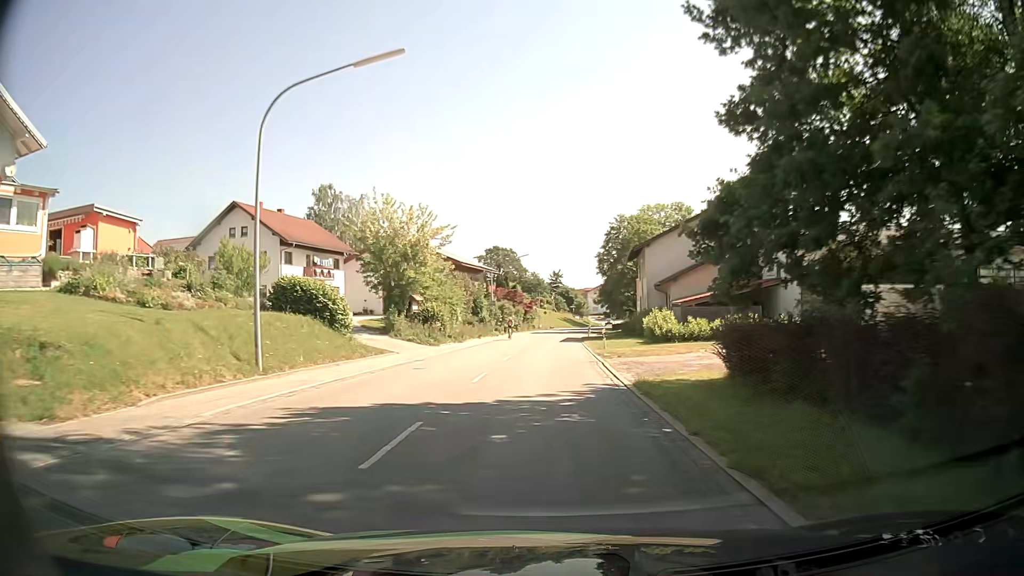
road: secondary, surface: asphalt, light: Day
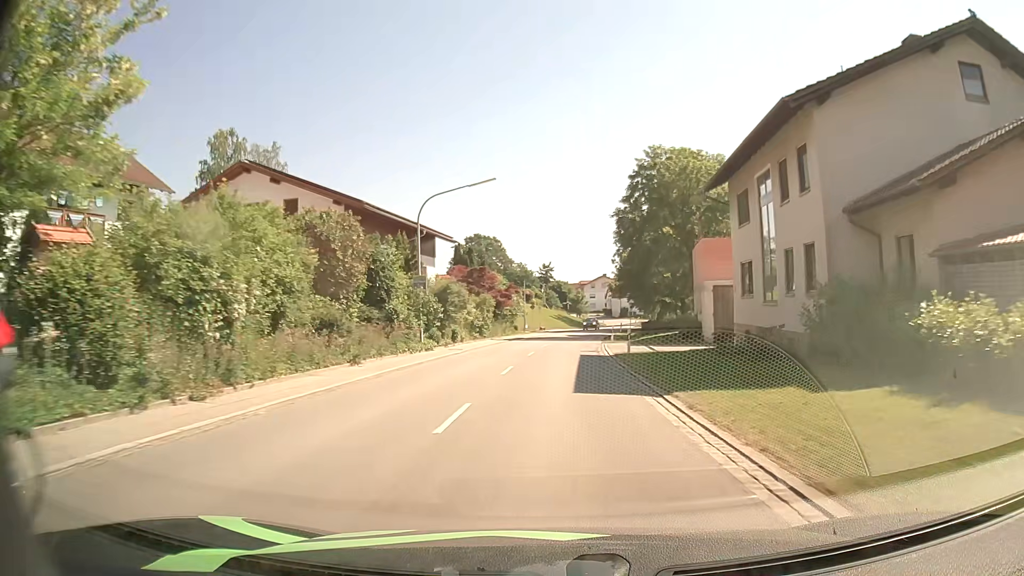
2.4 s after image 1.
(0.0, +33.9) m; +1°
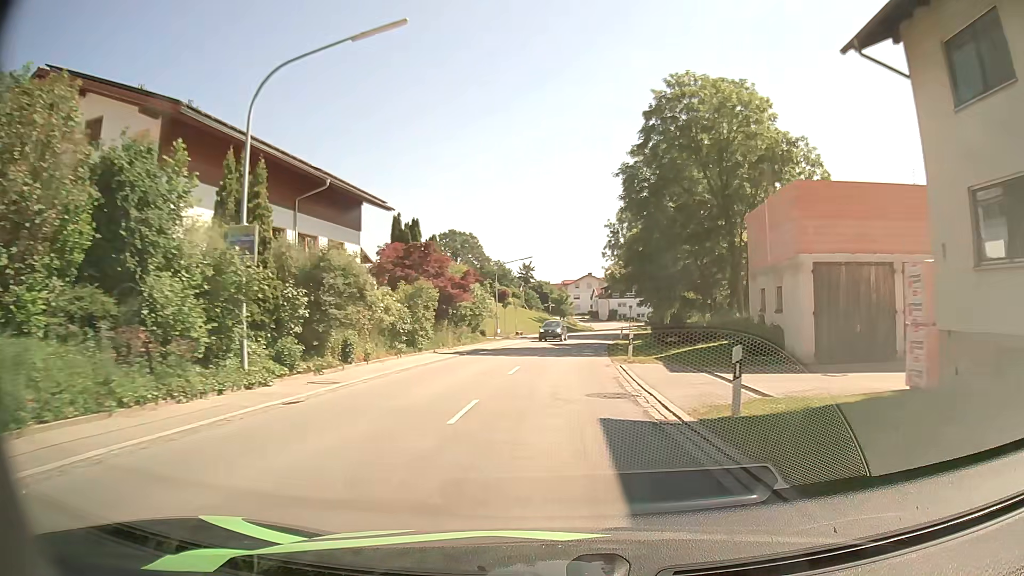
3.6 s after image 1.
(+0.2, +17.1) m; +1°
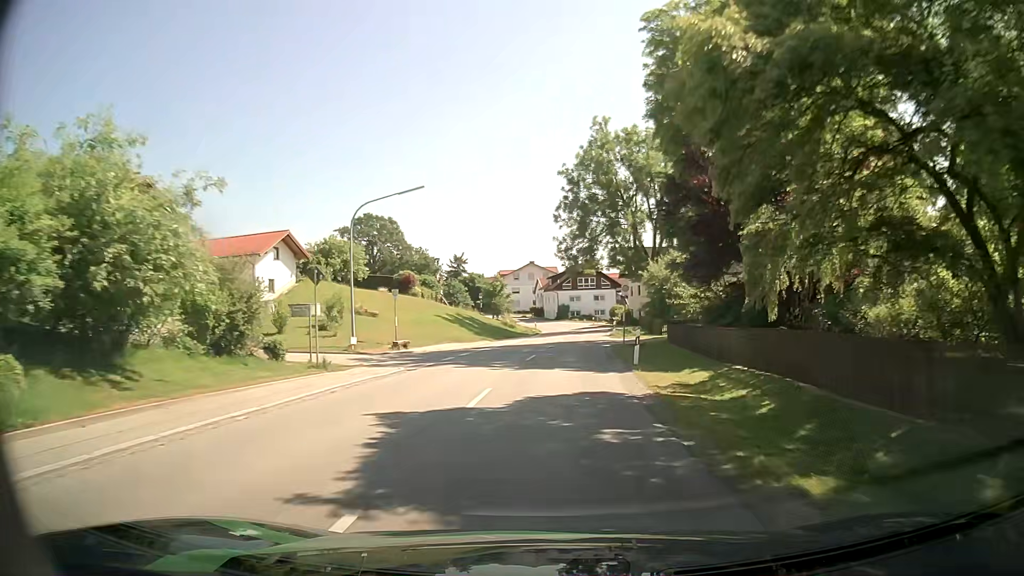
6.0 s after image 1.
(+1.4, +34.0) m; +5°
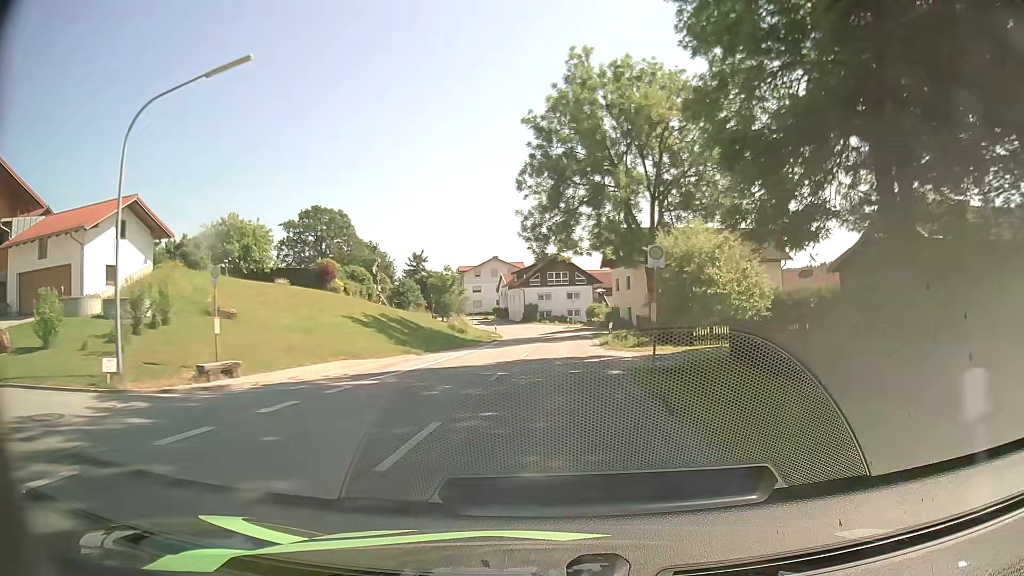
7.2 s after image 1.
(+0.4, +17.0) m; +3°
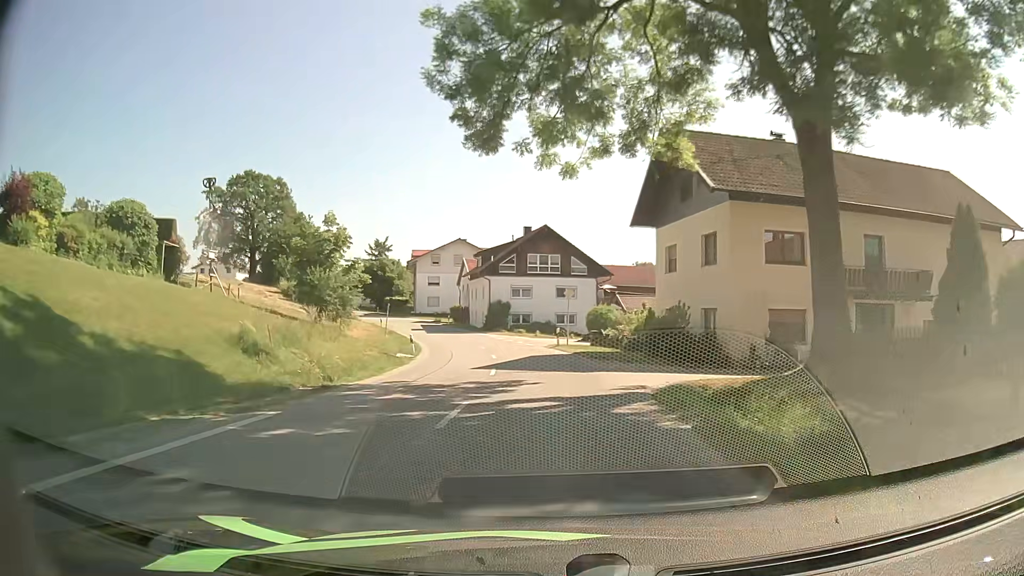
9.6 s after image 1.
(+0.6, +33.5) m; +1°
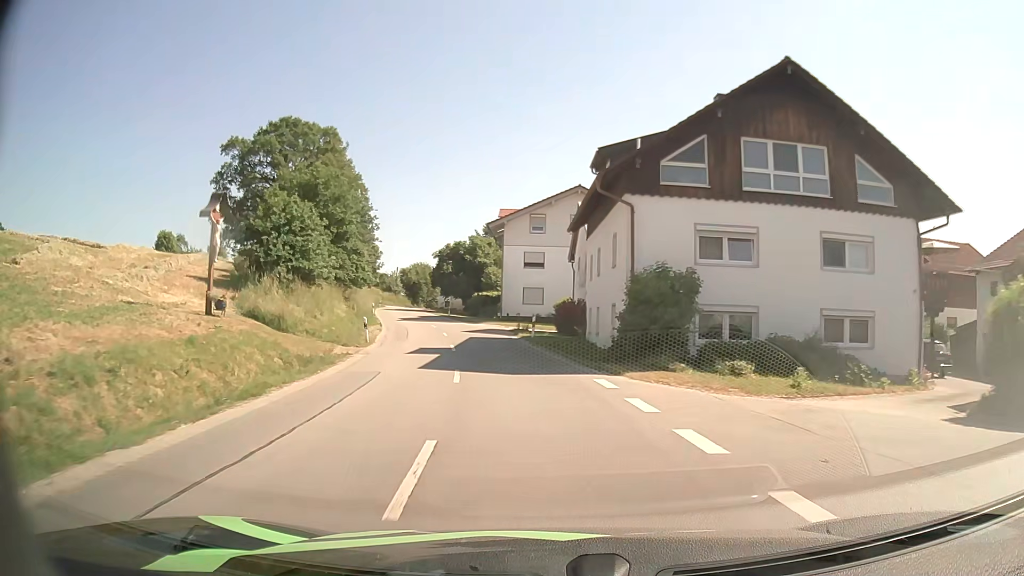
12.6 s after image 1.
(-2.8, +40.0) m; -11°
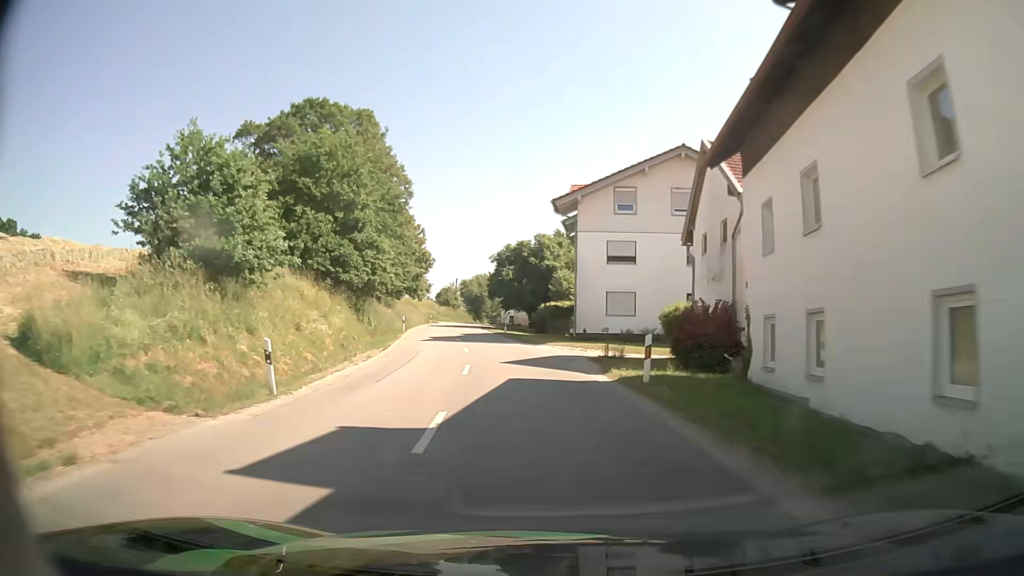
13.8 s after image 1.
(-1.0, +15.9) m; -6°
(0, +10) (-1, +20) (-2, +30) (-4, +40) (-5, +50) (-7, +60) (-8, +69) (-9, +79) (-10, +89) (-9, +99) m
